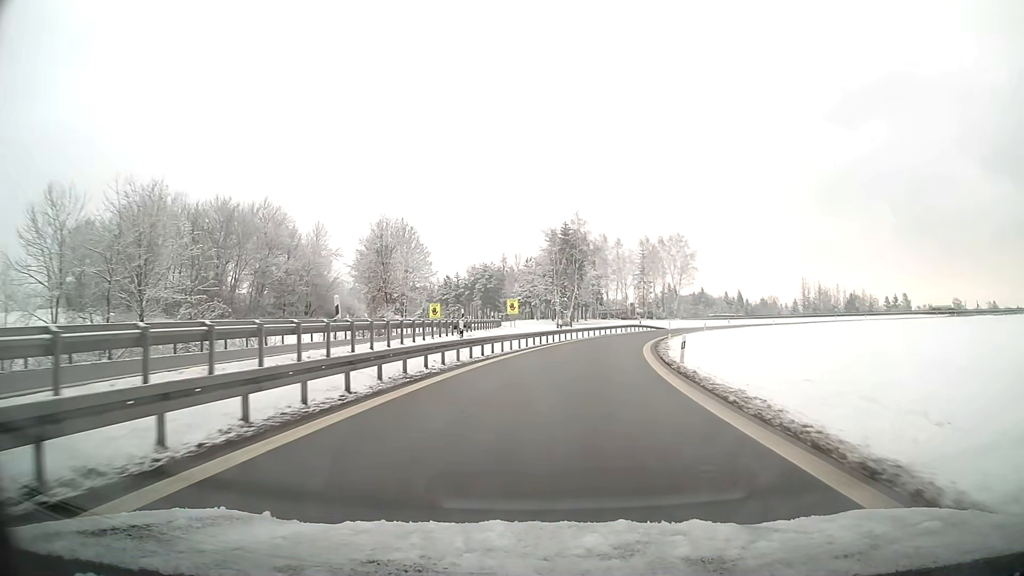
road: motorway_link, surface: asphalt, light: Day
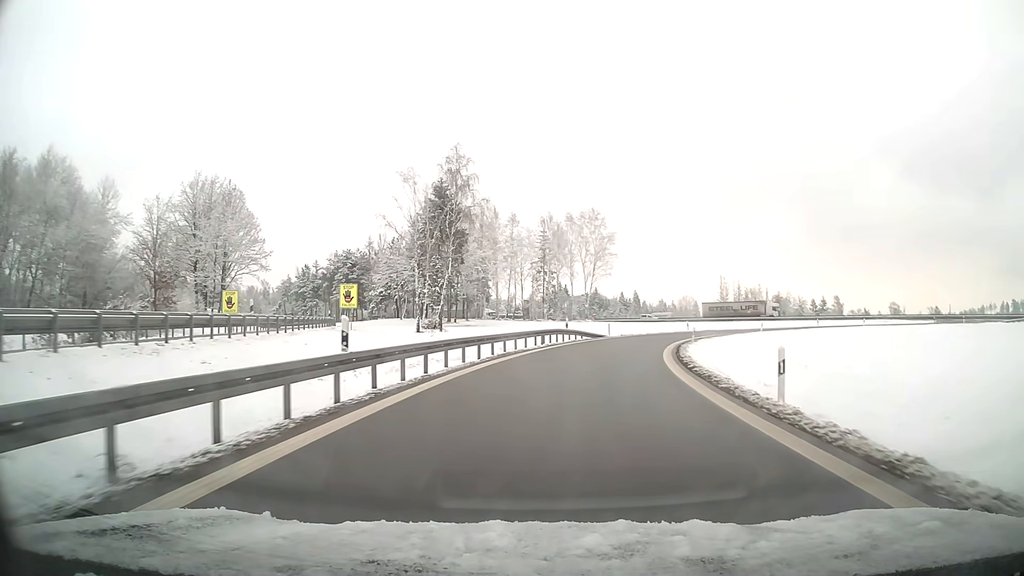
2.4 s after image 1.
(+2.9, +34.6) m; +10°
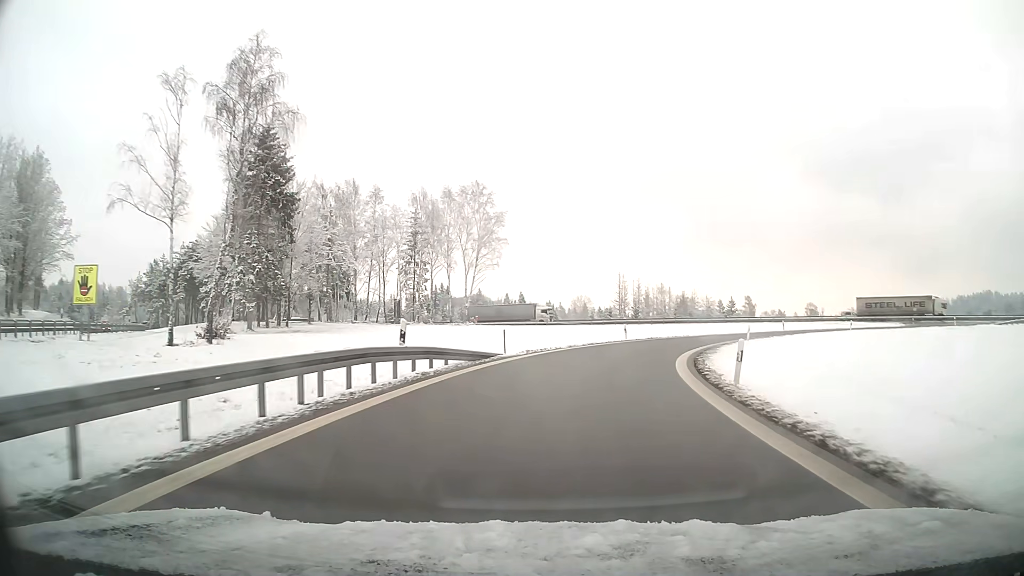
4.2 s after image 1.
(+2.0, +23.6) m; +10°
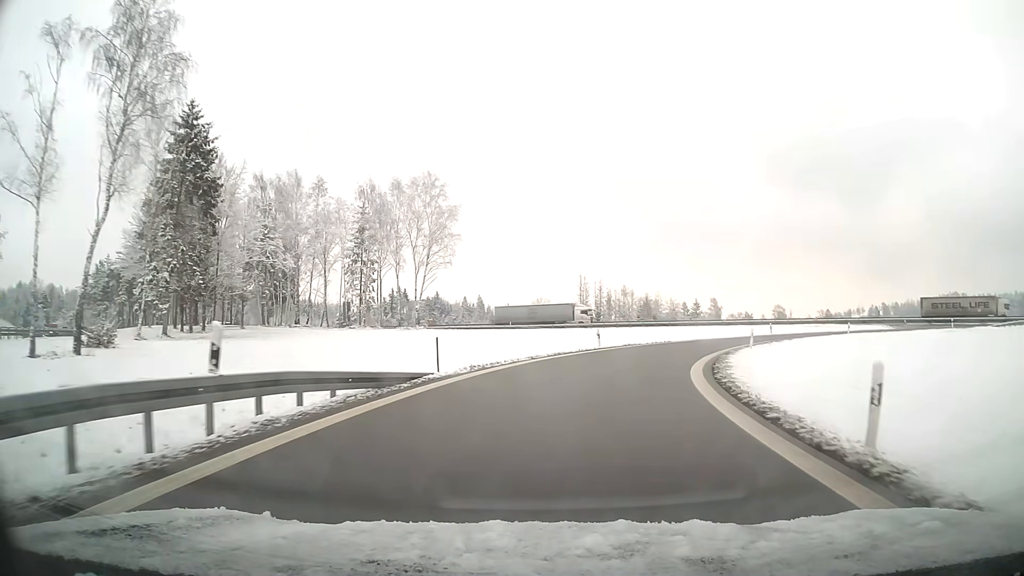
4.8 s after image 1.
(+0.2, +7.5) m; +4°
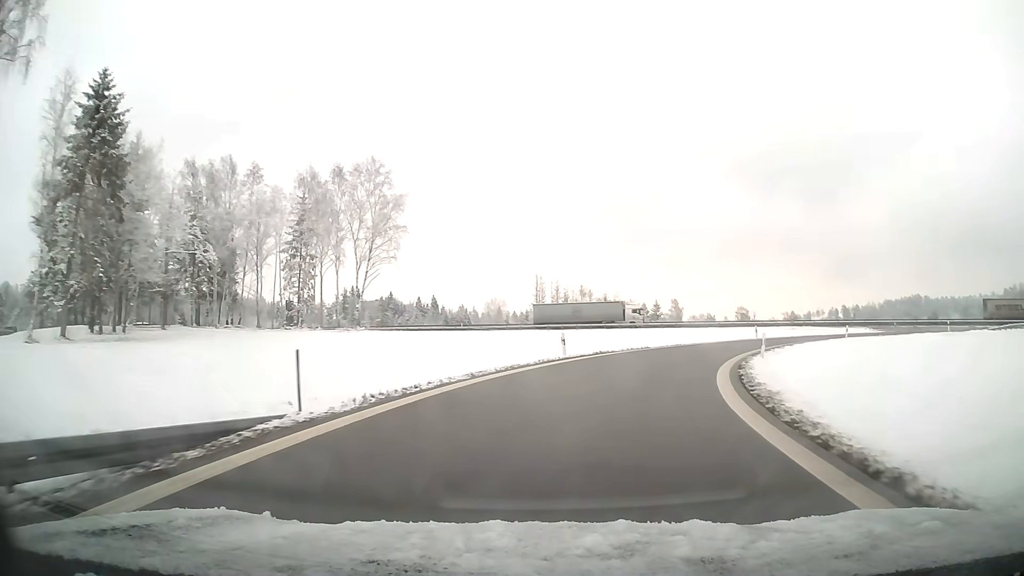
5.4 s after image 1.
(+0.3, +7.4) m; +5°
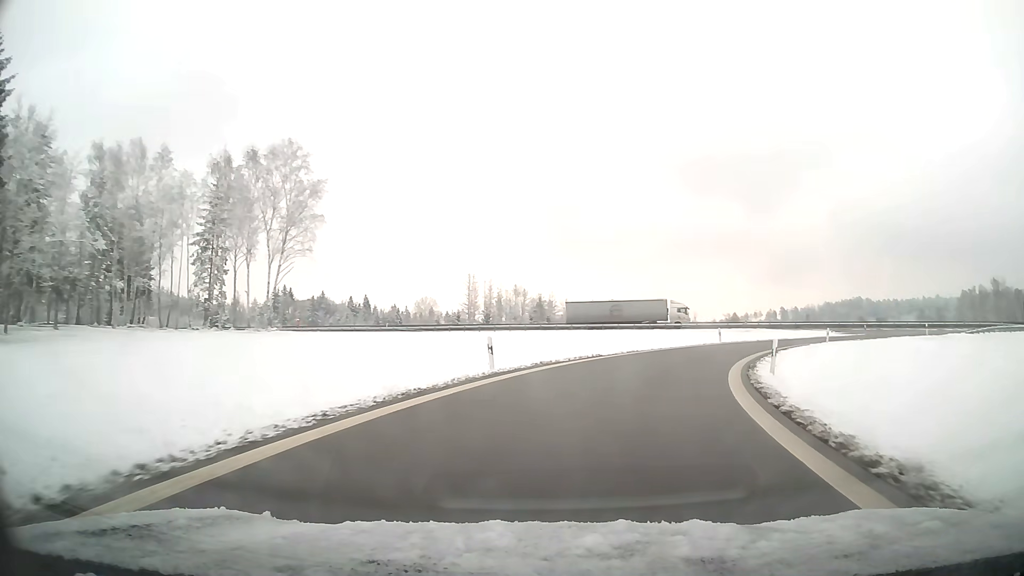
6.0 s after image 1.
(+0.3, +7.3) m; +6°
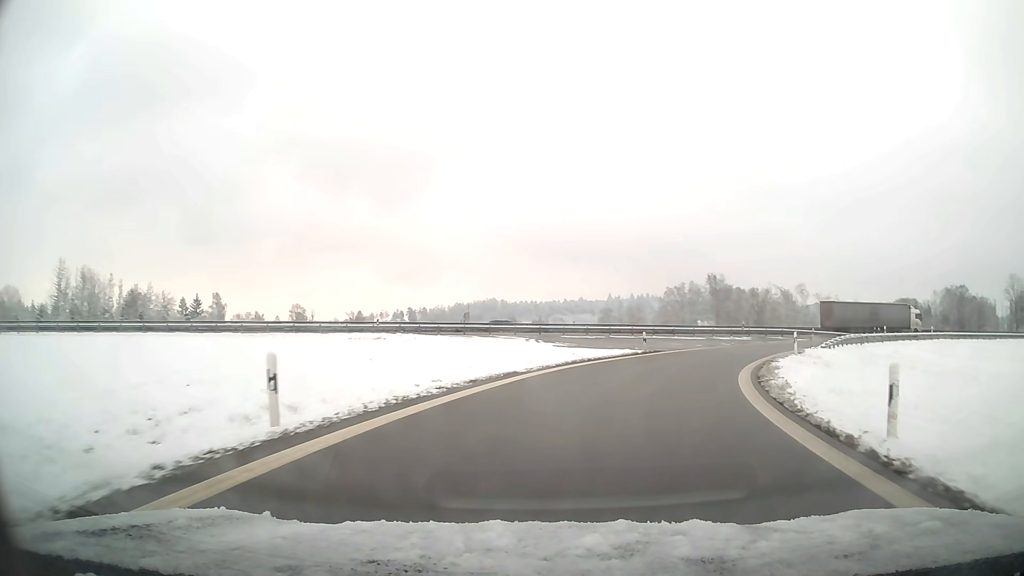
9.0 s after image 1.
(+9.9, +34.8) m; +32°
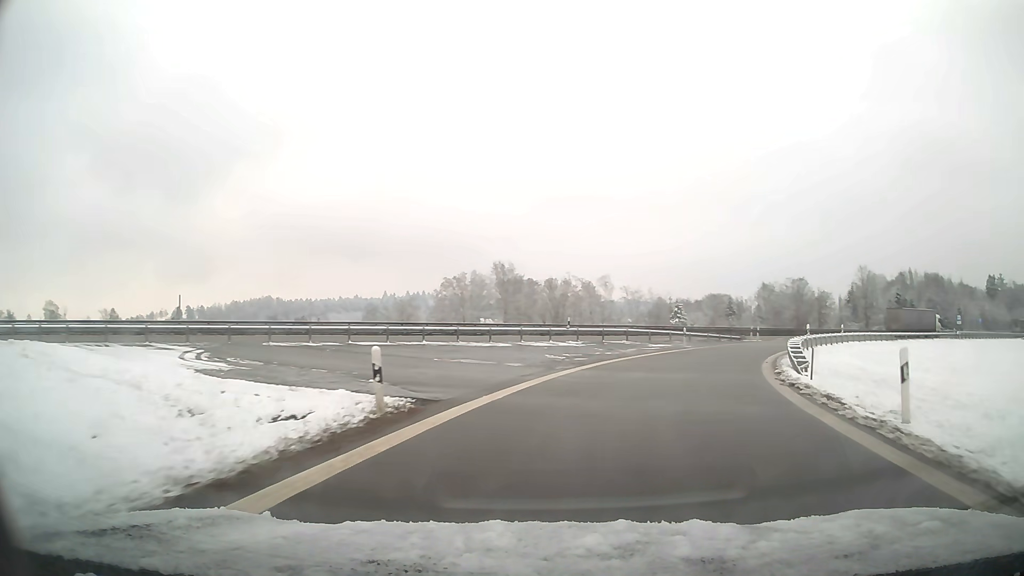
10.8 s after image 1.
(+3.9, +22.8) m; +19°
